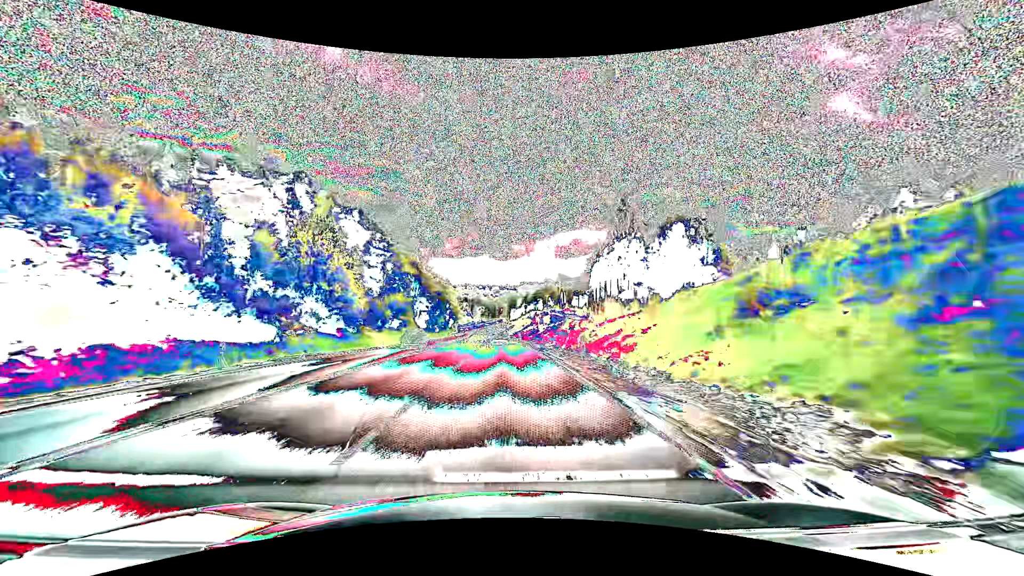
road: primary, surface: asphalt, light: Day
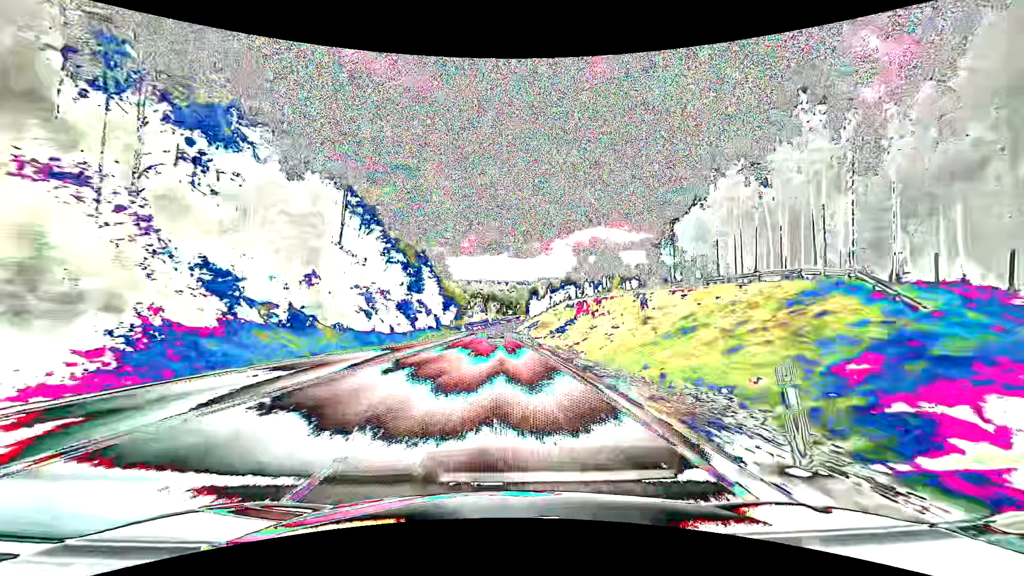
(-1.0, +63.4) m; -2°
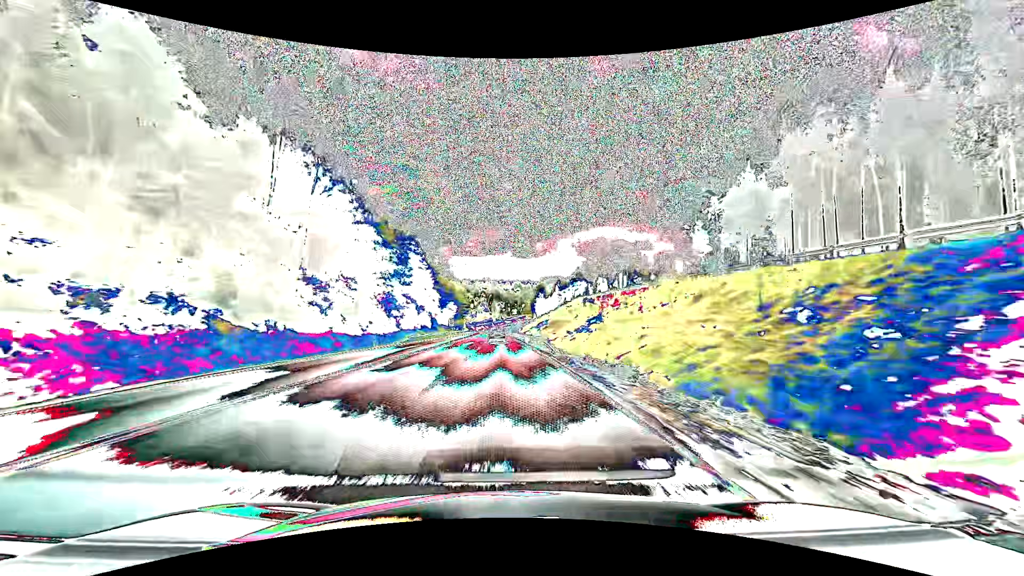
(-0.1, +15.9) m; -1°
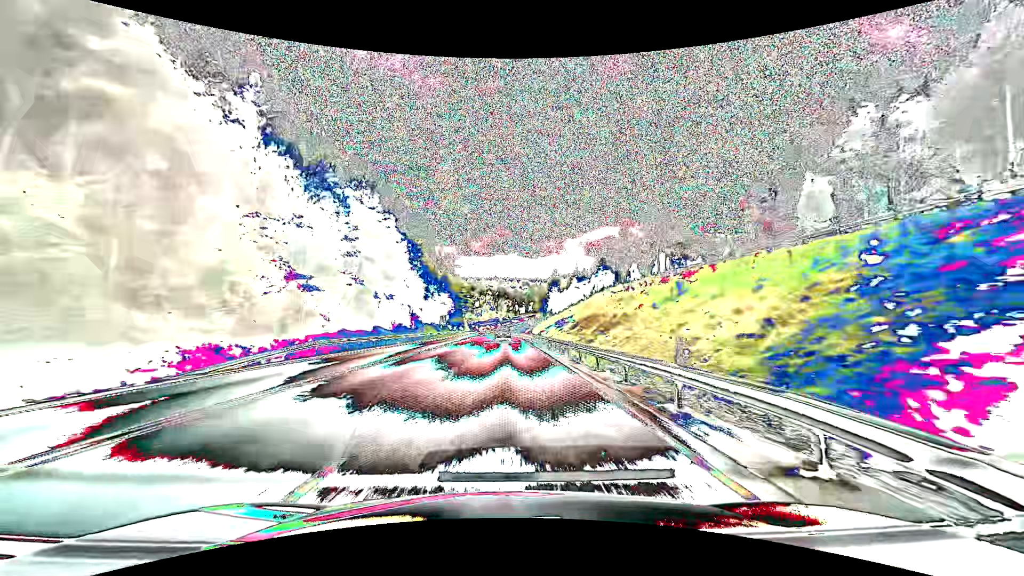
(-0.3, +31.7) m; -1°
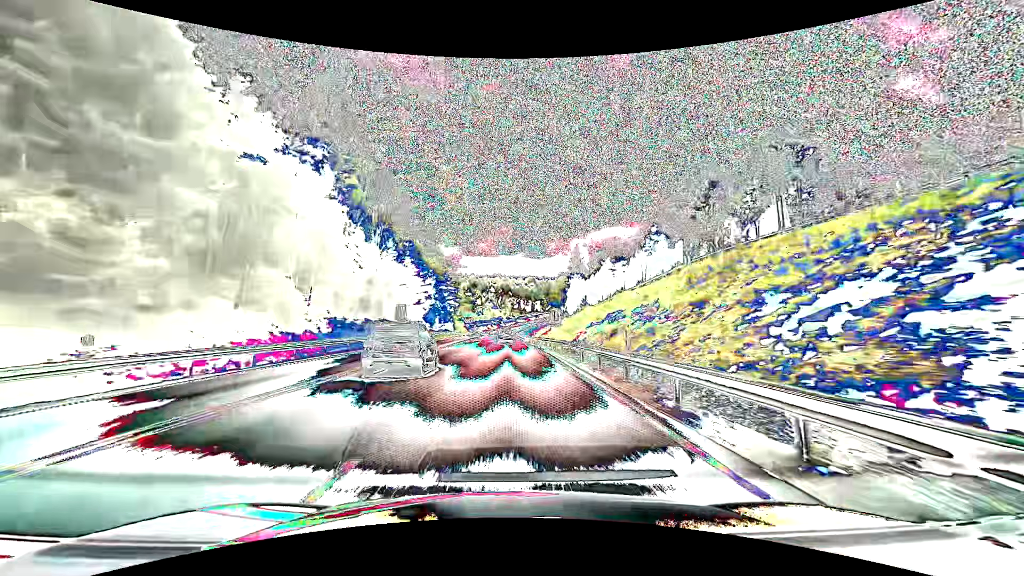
(-0.3, +47.5) m; -1°
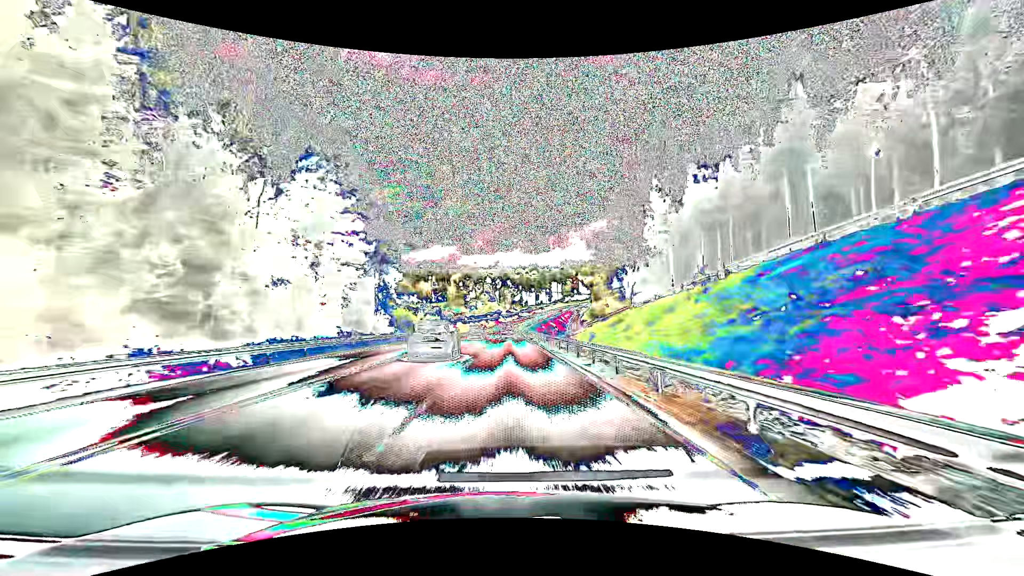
(-0.1, +79.1) m; 0°
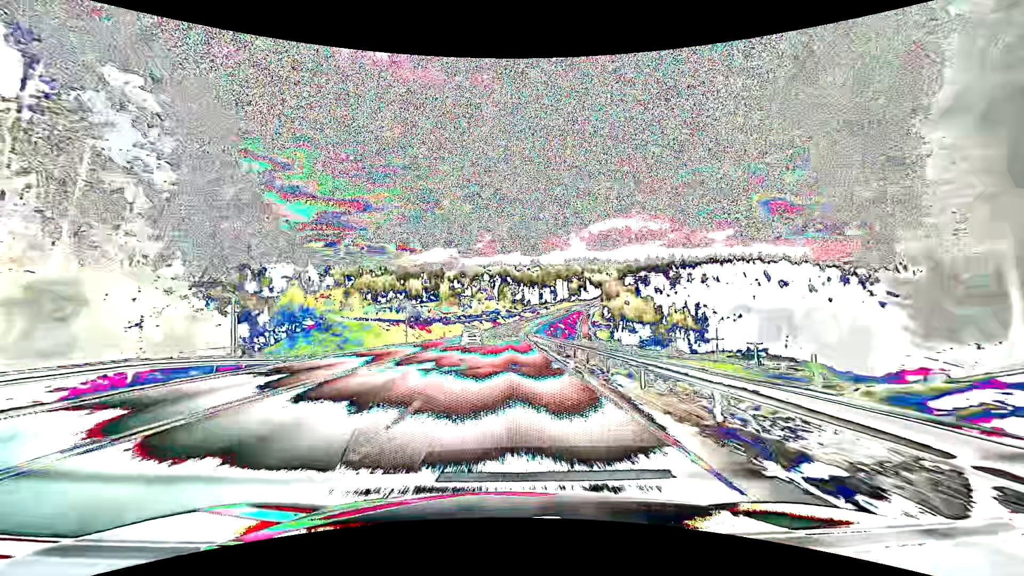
(-0.1, +47.4) m; 0°
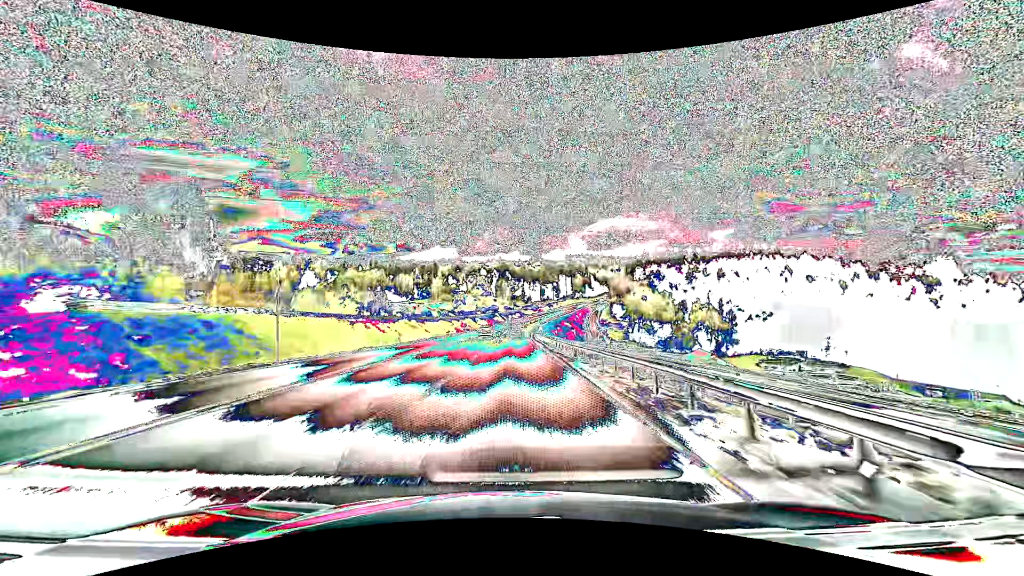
(0.0, +31.6) m; 0°
(0, +10) (0, +20) (0, +30) (0, +40) (0, +50) (+1, +60) (+1, +70) (+1, +80) (+2, +90) (+2, +100) m
